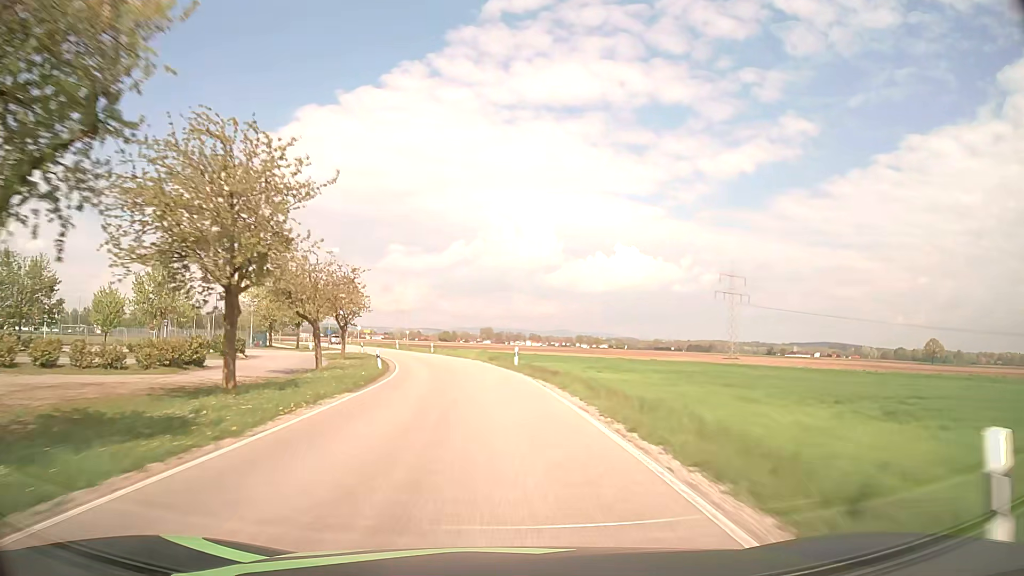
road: secondary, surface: asphalt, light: Day
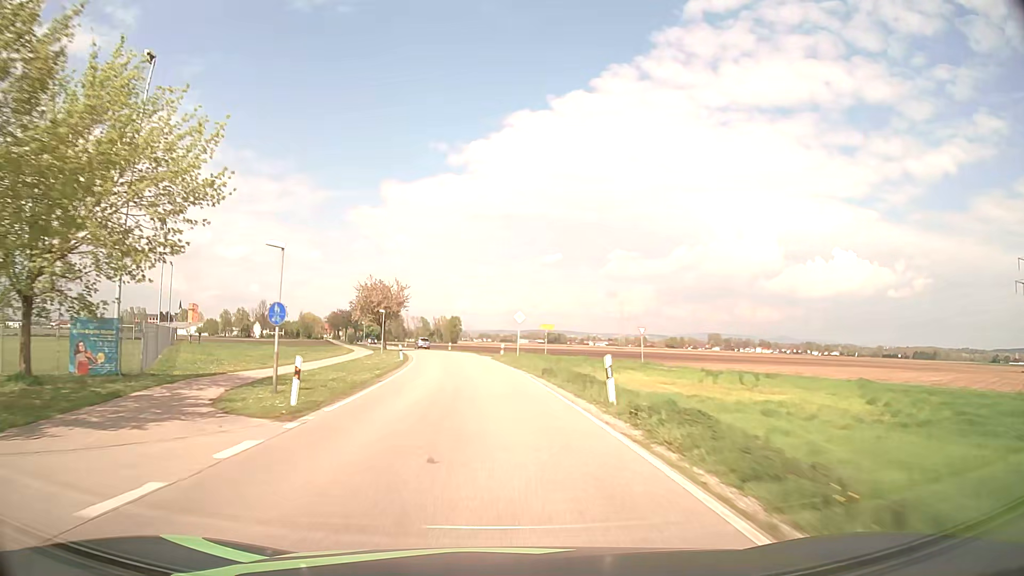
(-10.0, +64.7) m; -19°
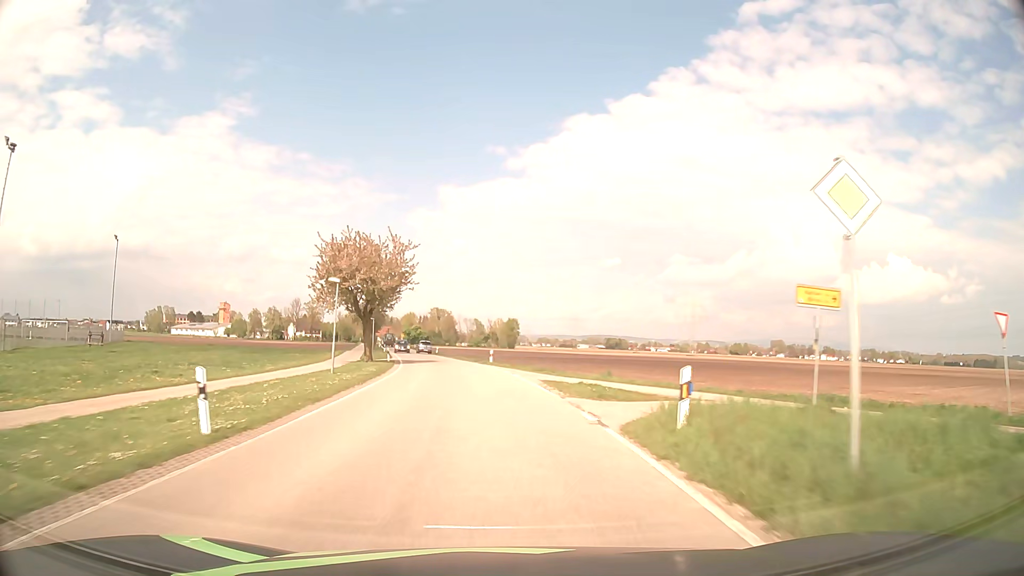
(-1.8, +36.3) m; -5°
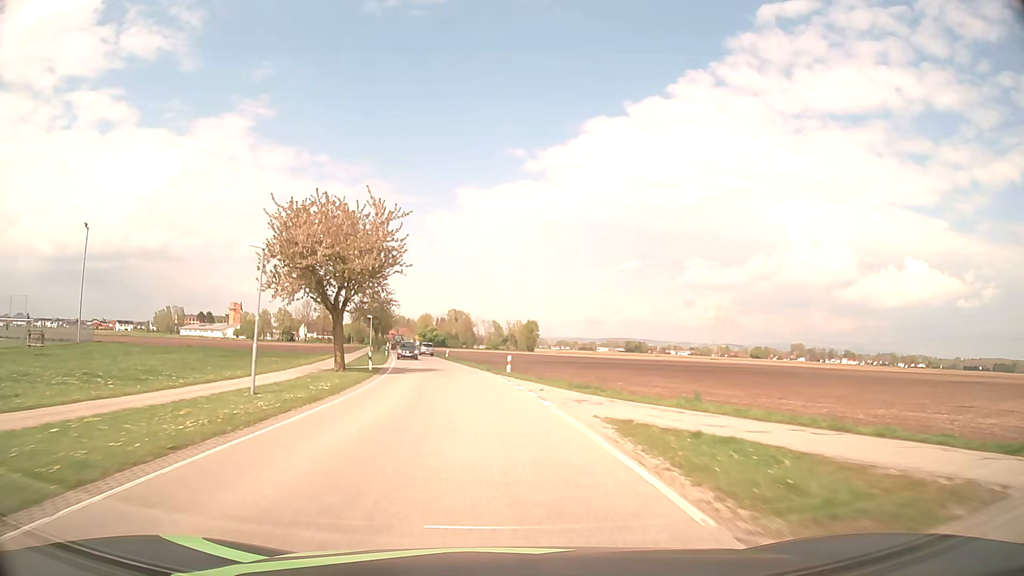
(-0.2, +11.6) m; -2°
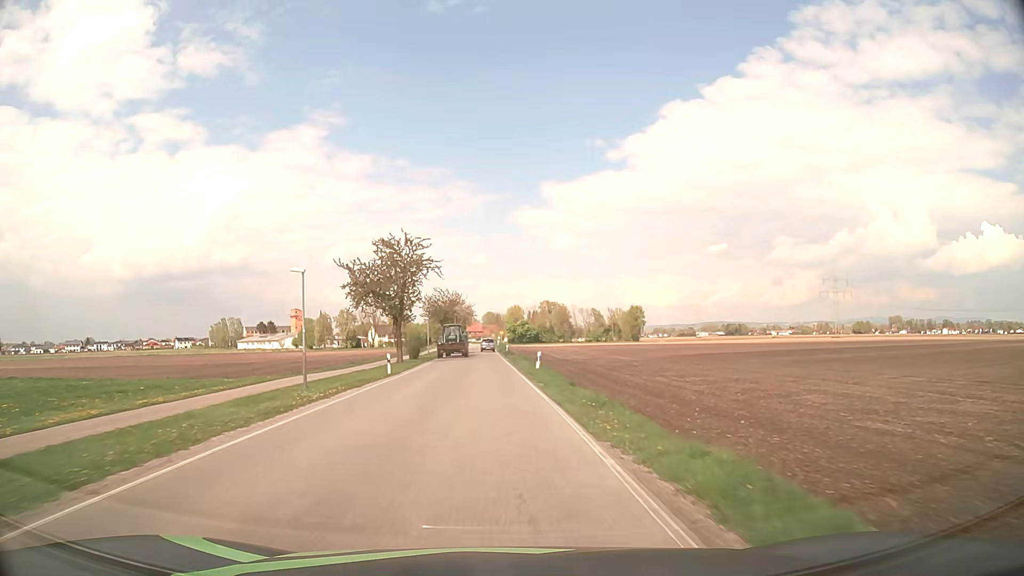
(-3.5, +45.0) m; -8°
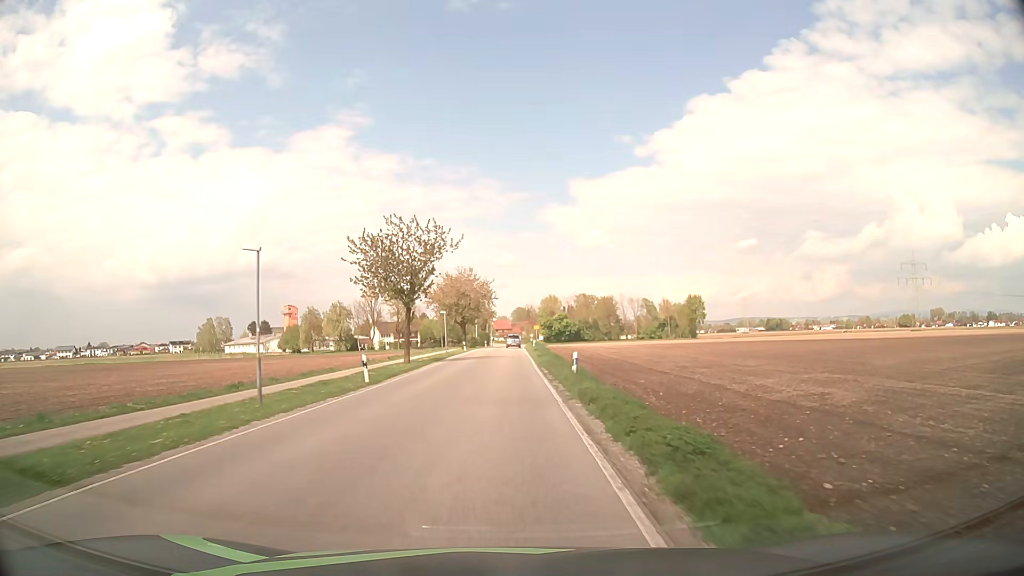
(-1.4, +53.8) m; -3°
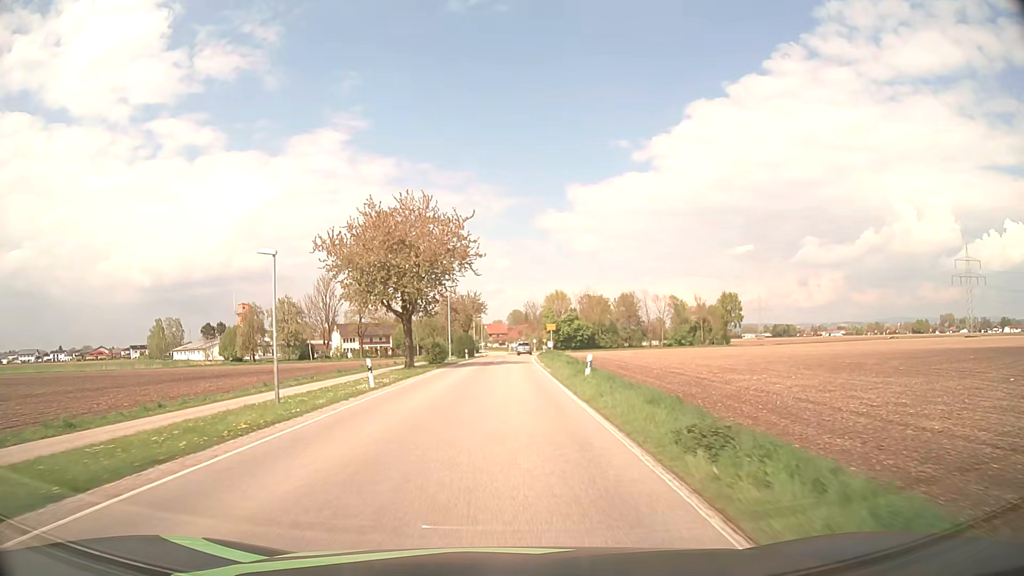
(-0.1, +47.3) m; 0°
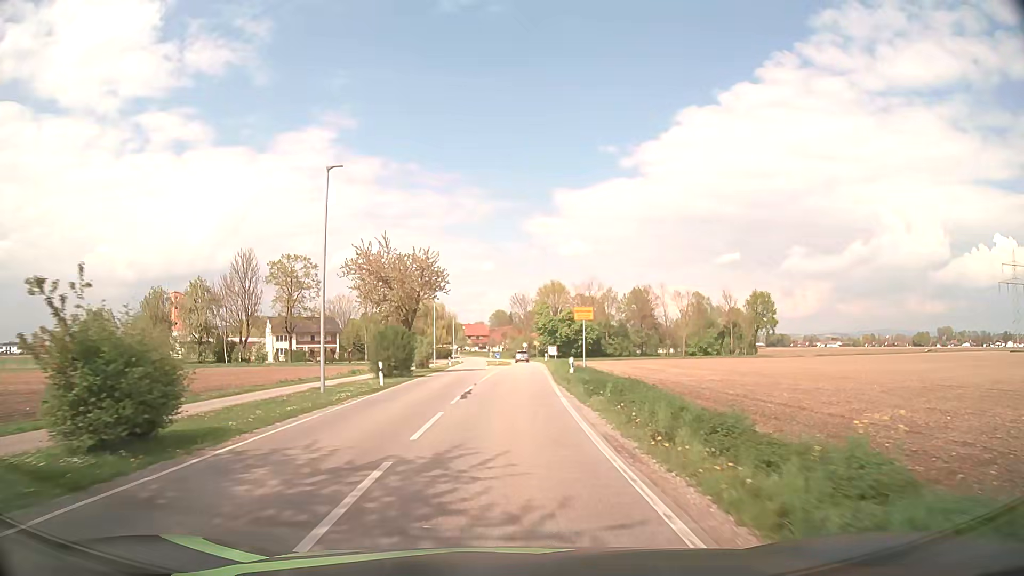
(+0.3, +41.2) m; +1°
(0, +10) (0, +20) (0, +30) (+1, +40) (+1, +50) (+2, +60) (+2, +70) (+2, +80) (+2, +90) (+2, +100) m
